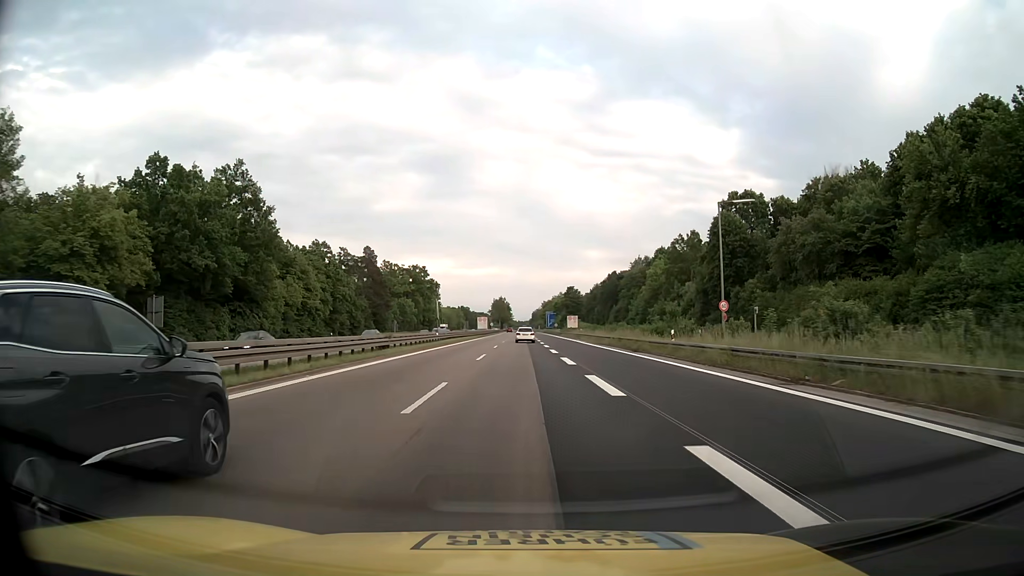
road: motorway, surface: asphalt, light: Day
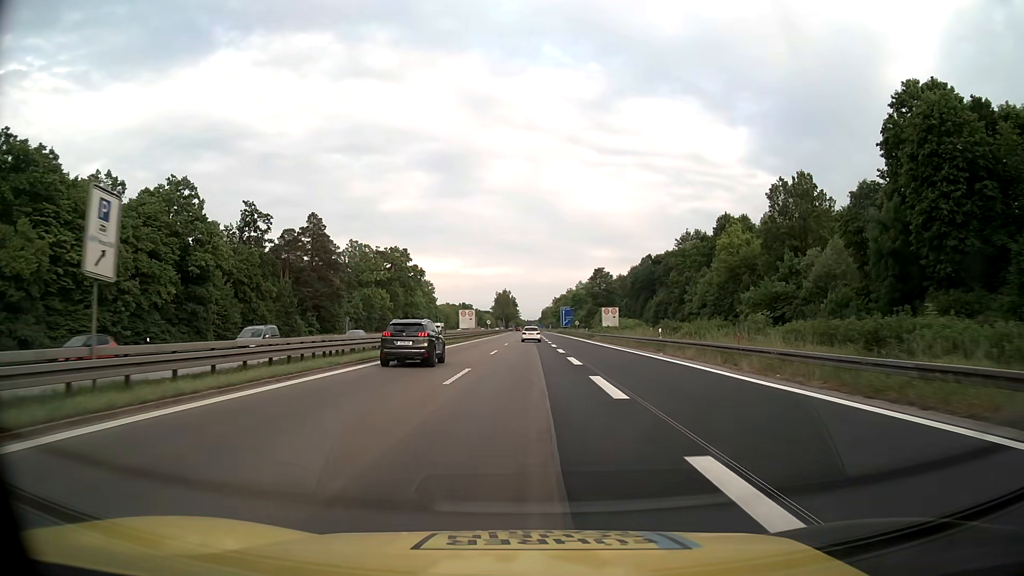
(-0.2, +48.8) m; -1°
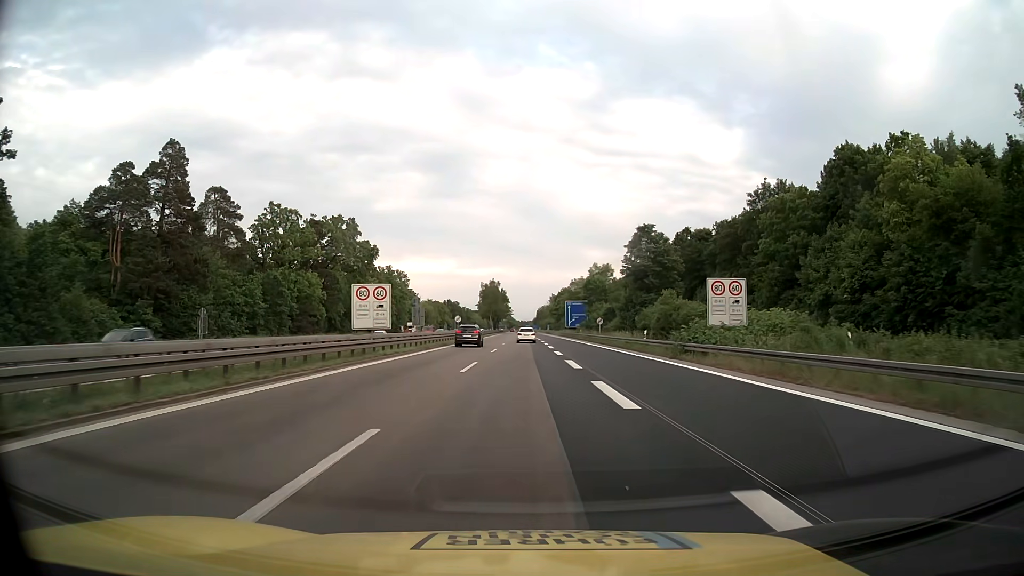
(+0.1, +49.8) m; 0°
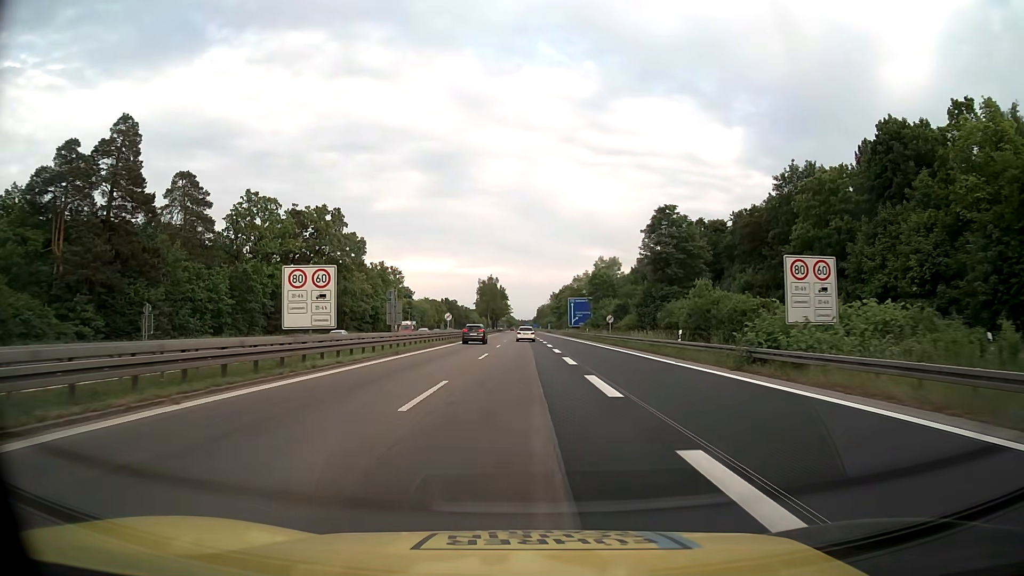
(0.0, +10.1) m; 0°
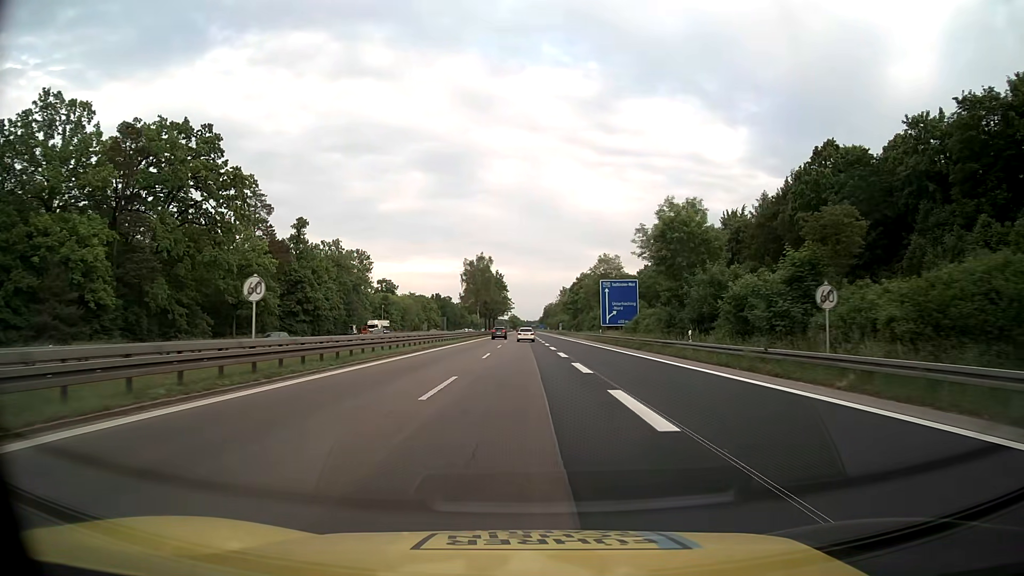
(-0.1, +52.8) m; 0°
(0, +10) (0, +20) (0, +30) (0, +40) (0, +50) (0, +60) (0, +70) (0, +80) (0, +90) (0, +100) m
